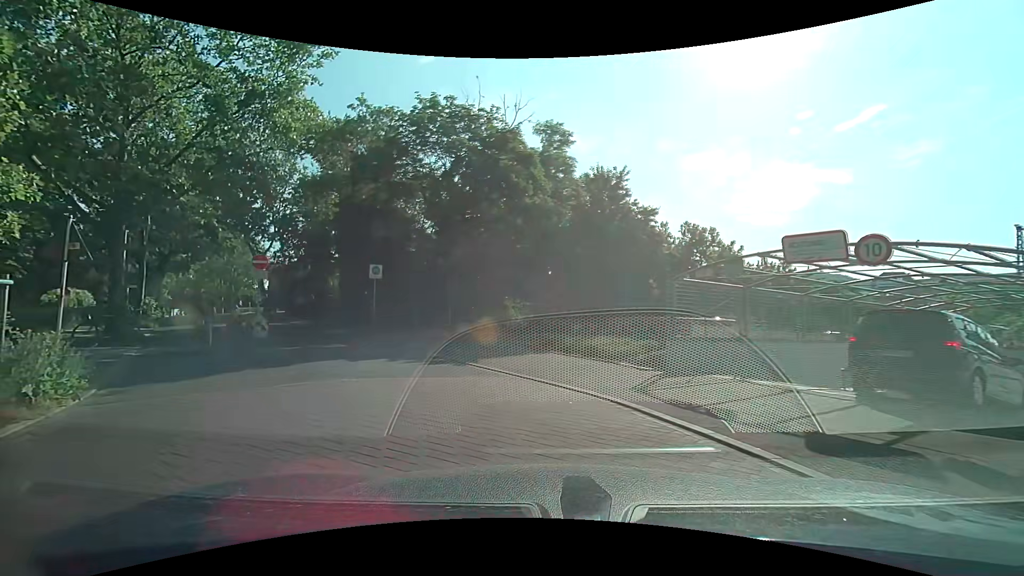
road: residential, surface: paving_stones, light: Day
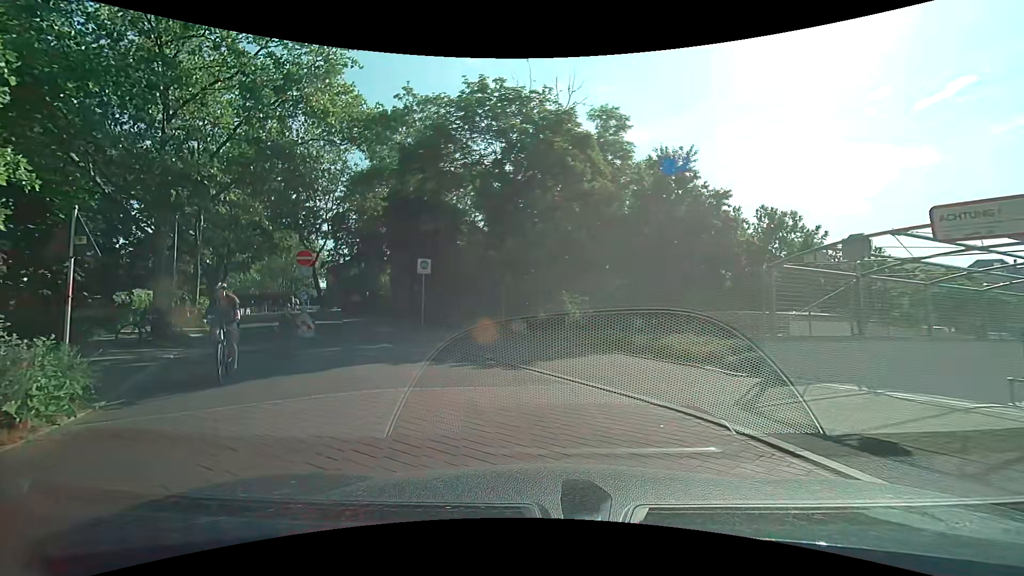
(-0.1, +1.7) m; -7°
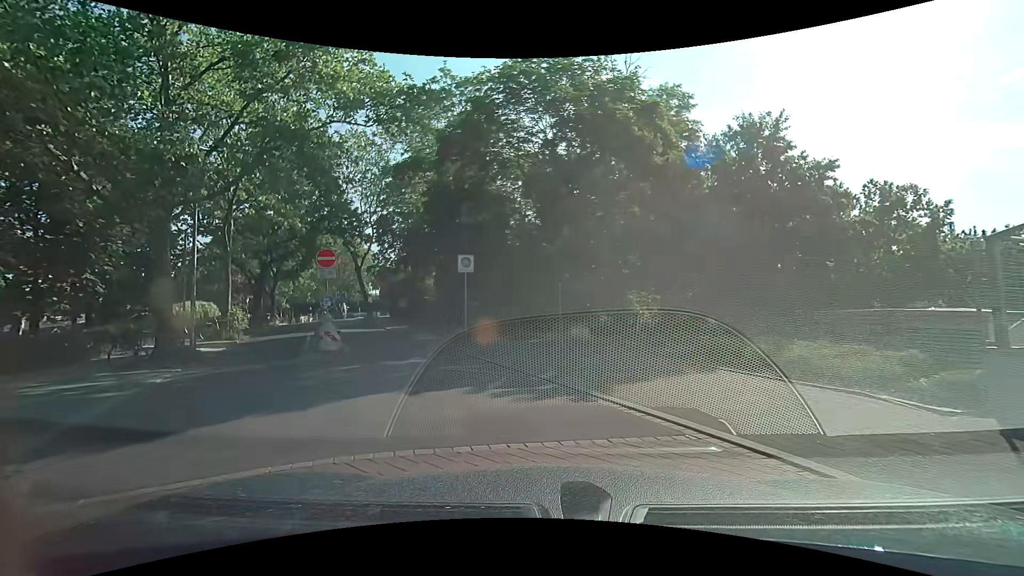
(-0.2, +3.2) m; -8°
